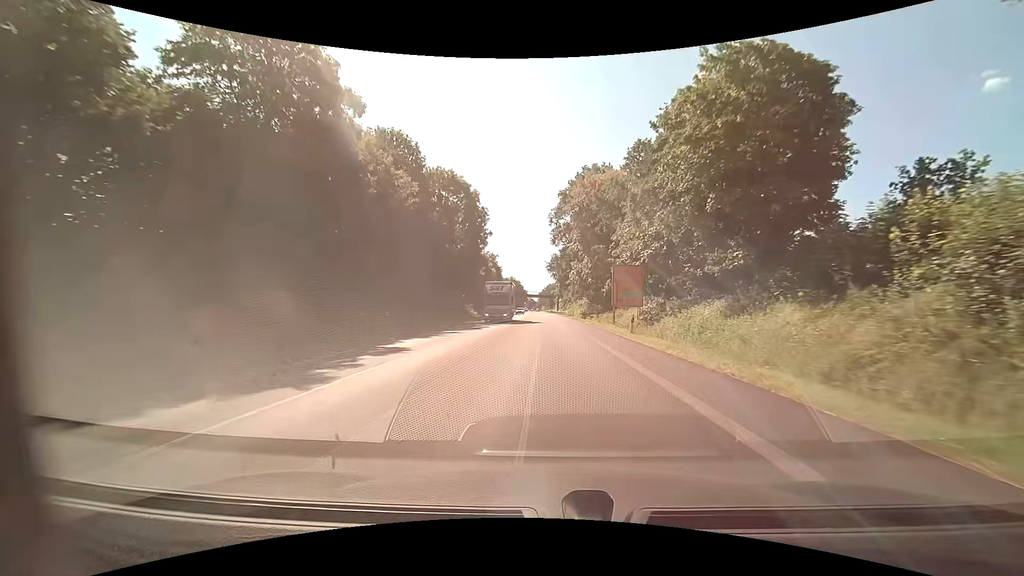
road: primary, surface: asphalt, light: Day
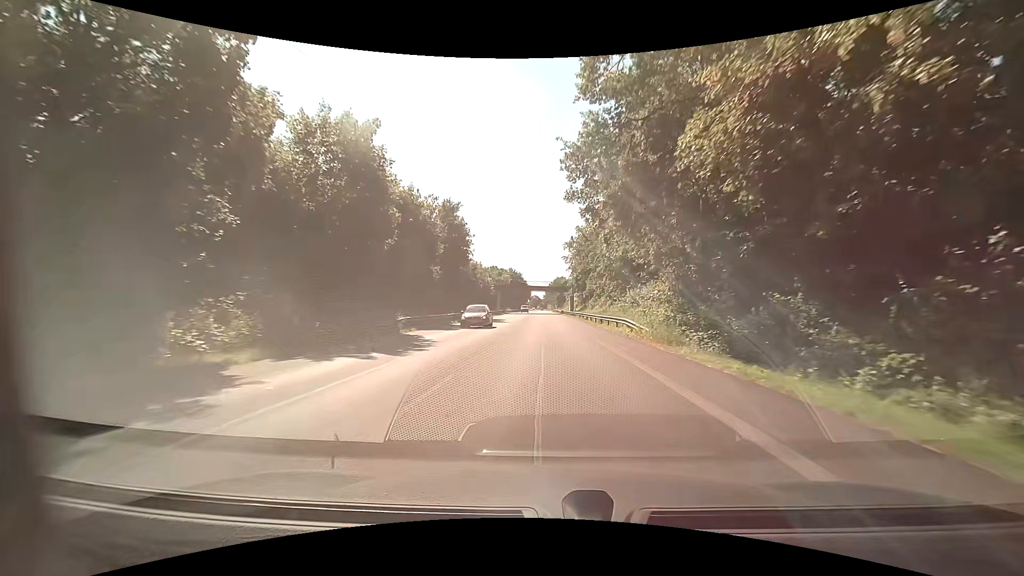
(-0.6, +56.4) m; -1°
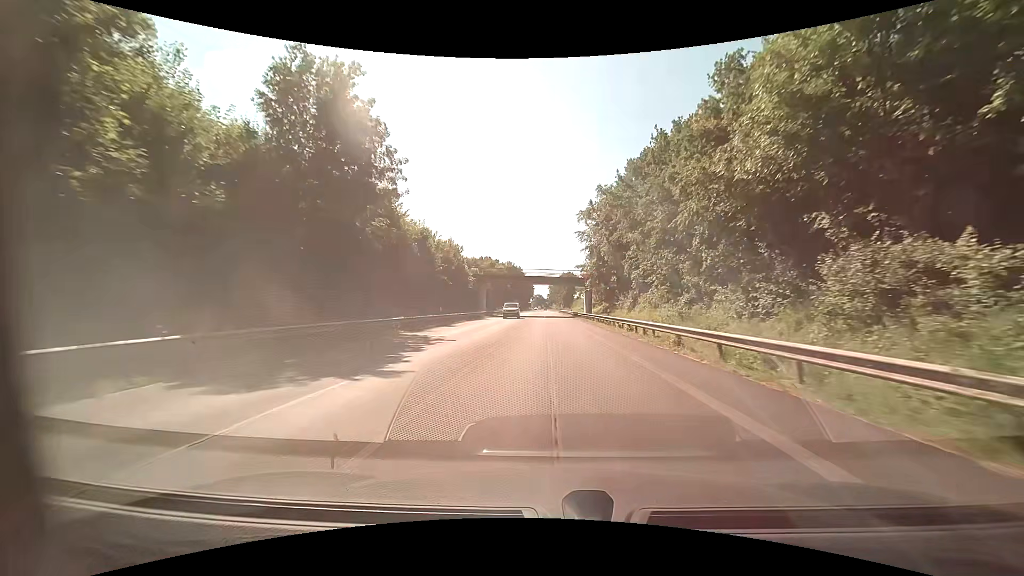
(0.0, +33.9) m; 0°
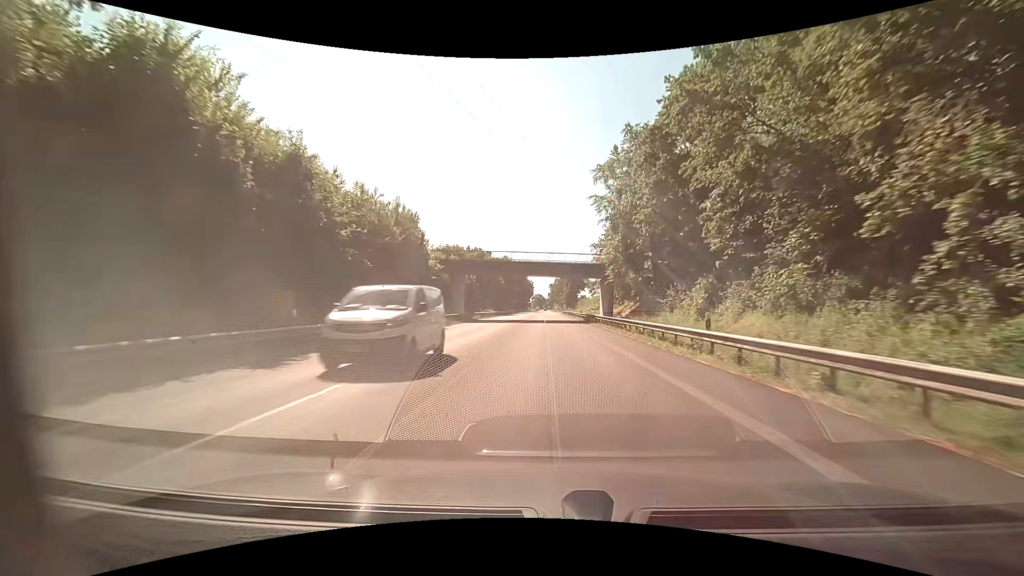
(0.0, +22.7) m; 0°
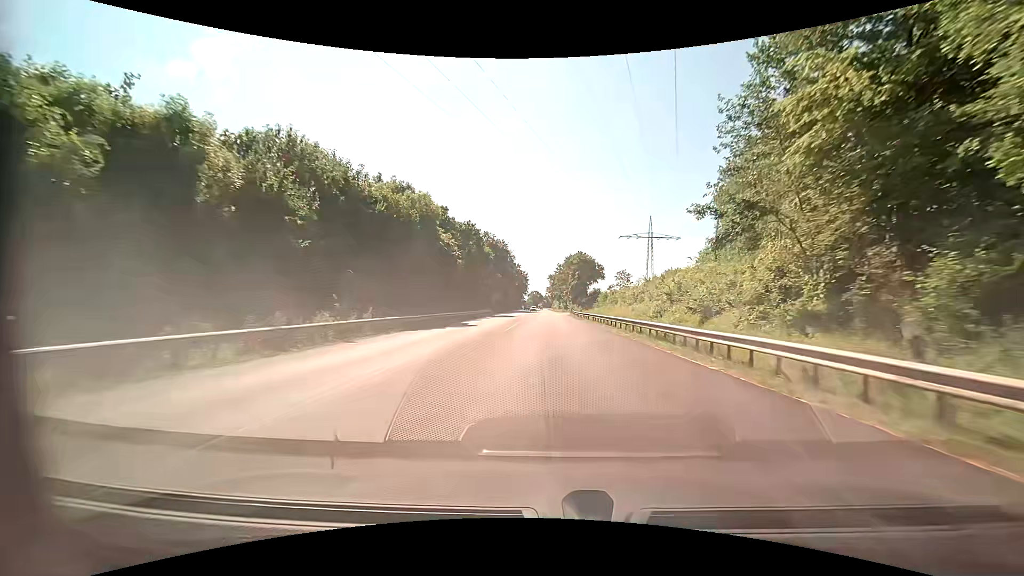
(-0.1, +56.7) m; +1°
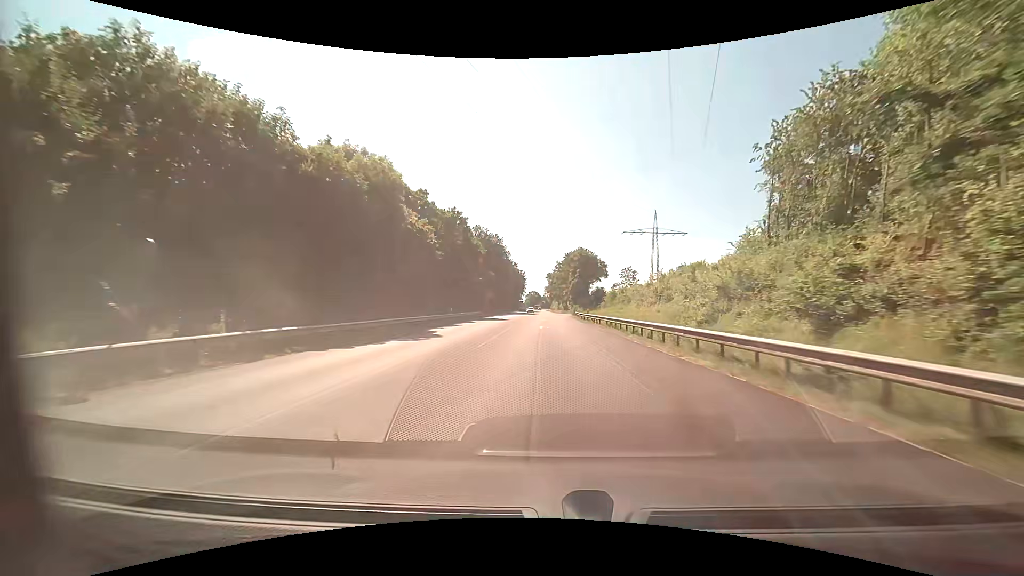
(0.0, +11.3) m; -1°
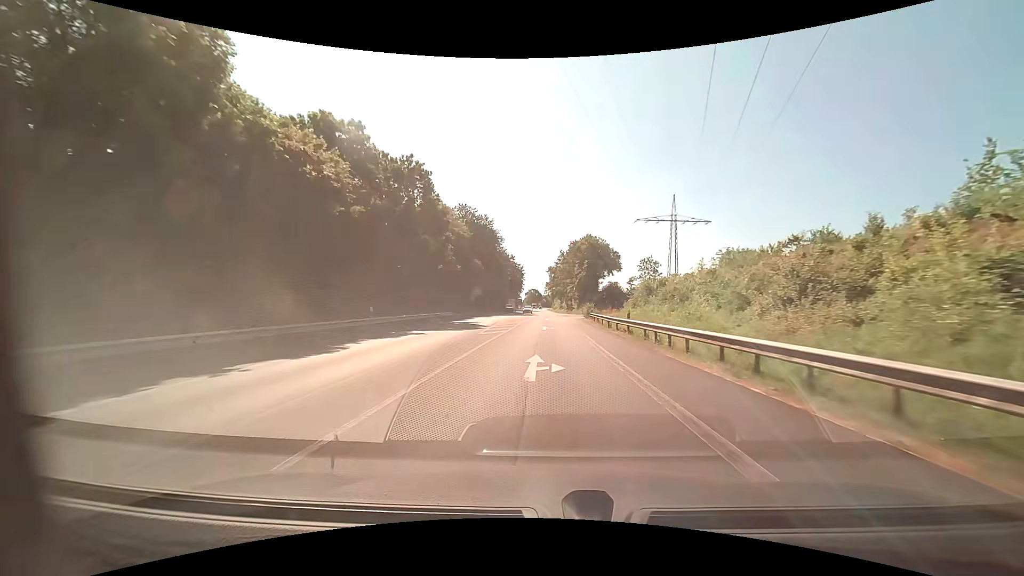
(-0.1, +22.6) m; 0°
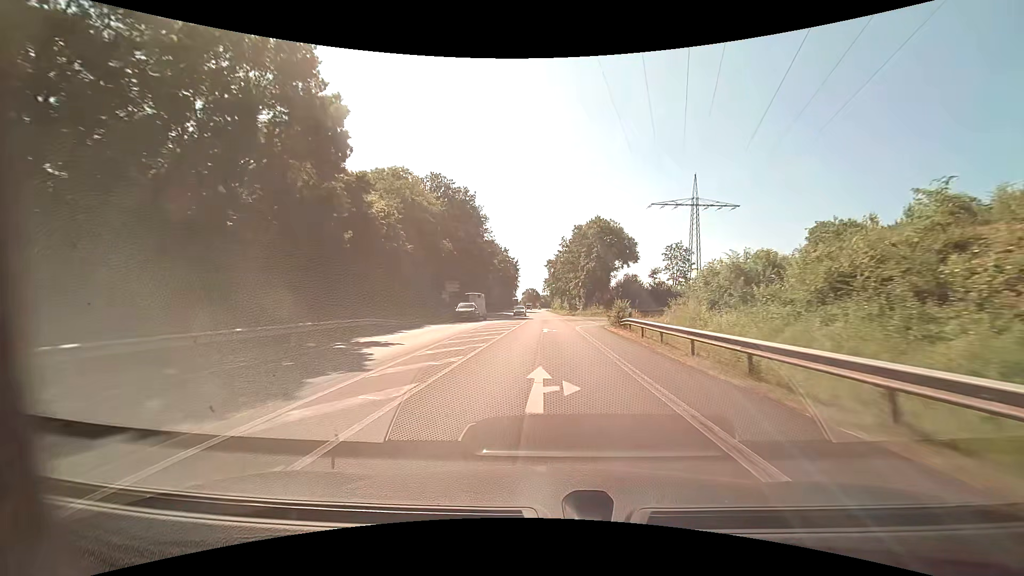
(+0.1, +22.6) m; 0°
(0, +10) (0, +20) (0, +30) (0, +40) (0, +50) (0, +60) (0, +70) (-1, +80) (-1, +90) (-1, +100) m
